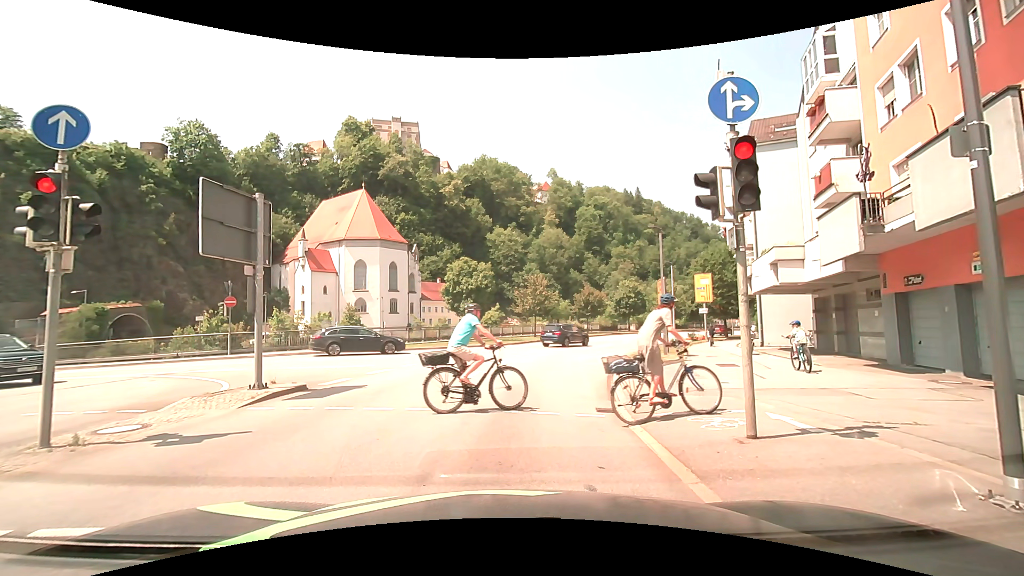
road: primary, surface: asphalt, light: Day
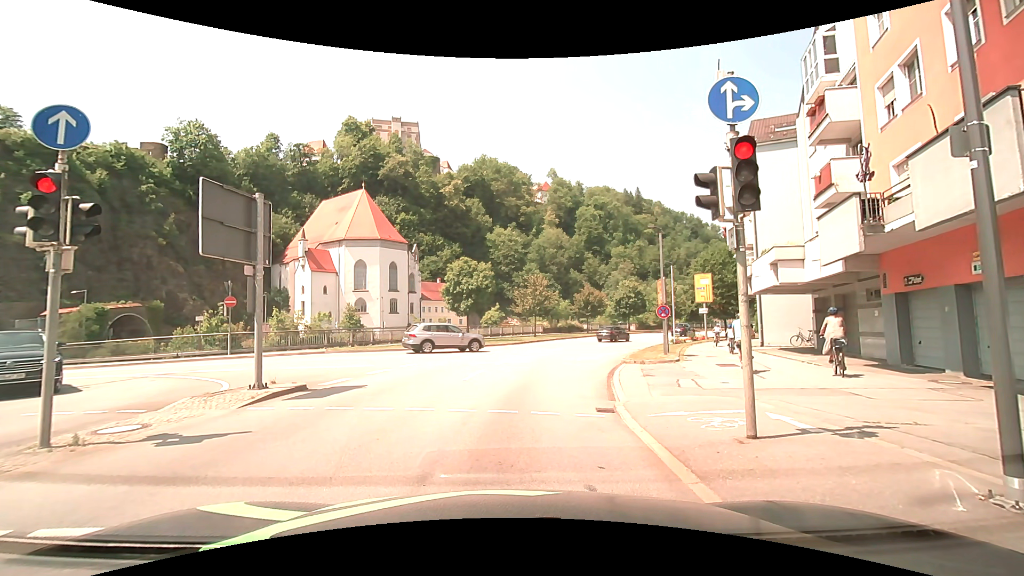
(0.0, 0.0) m; 0°
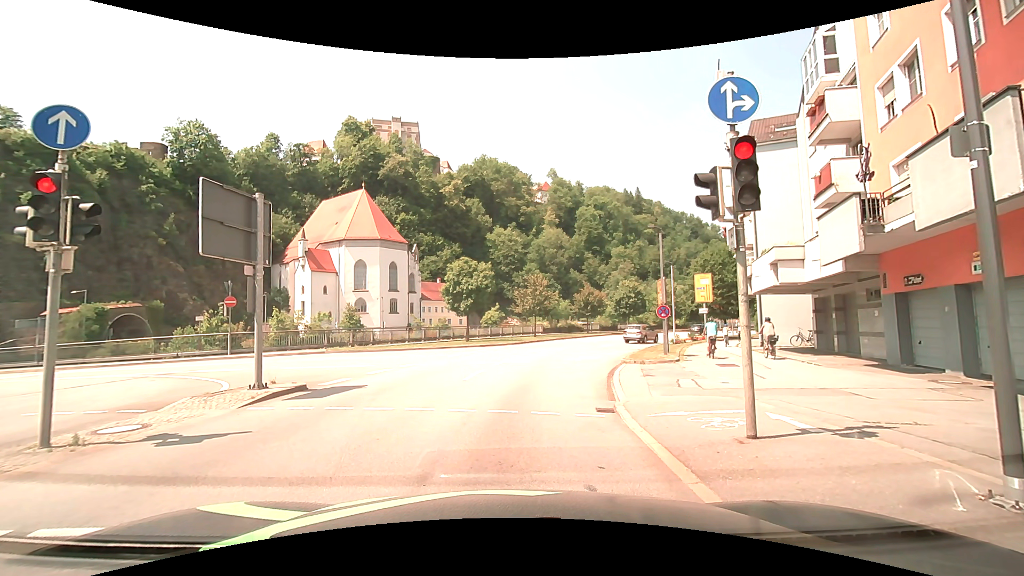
(0.0, 0.0) m; 0°
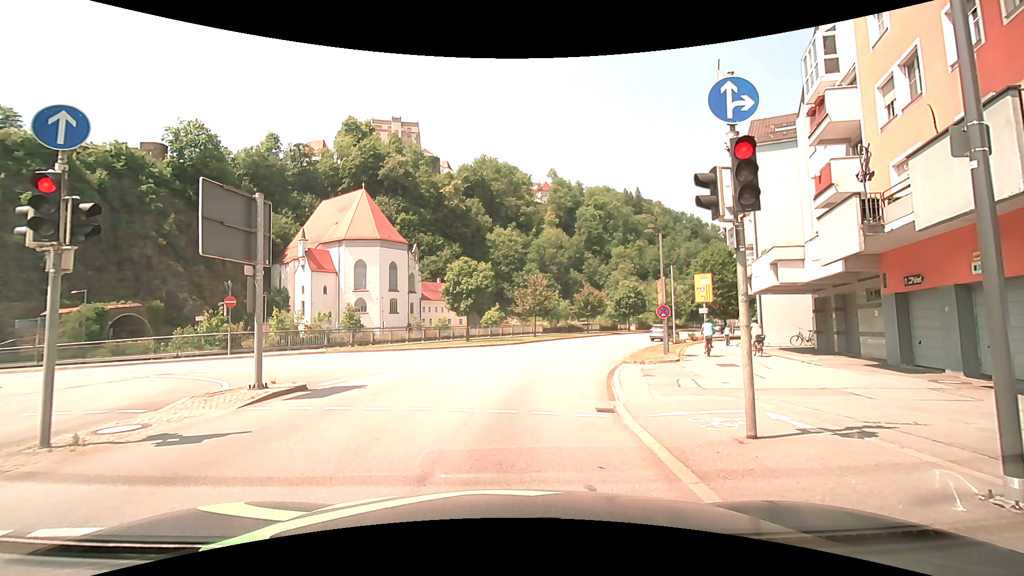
(0.0, 0.0) m; 0°
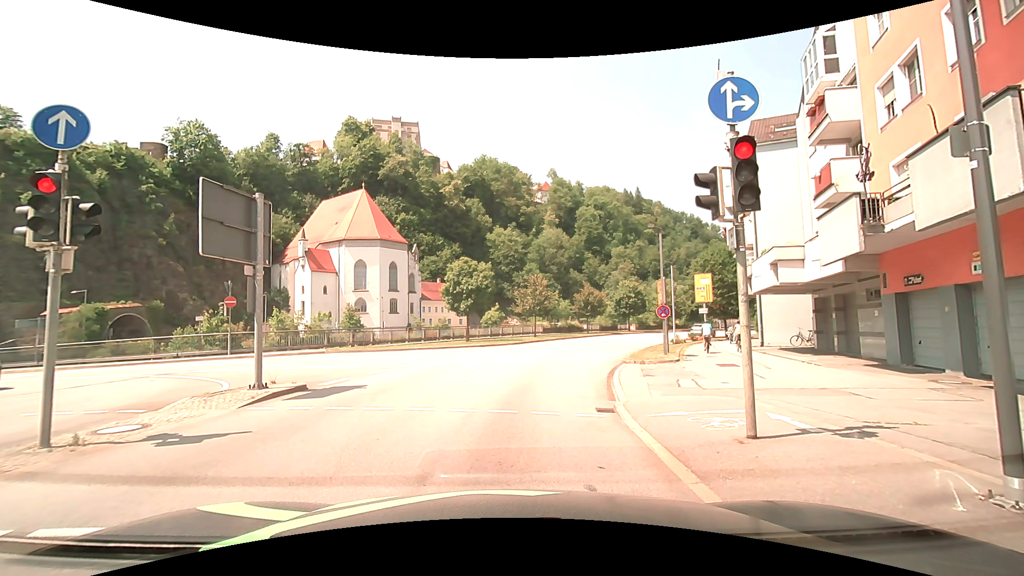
(0.0, 0.0) m; 0°
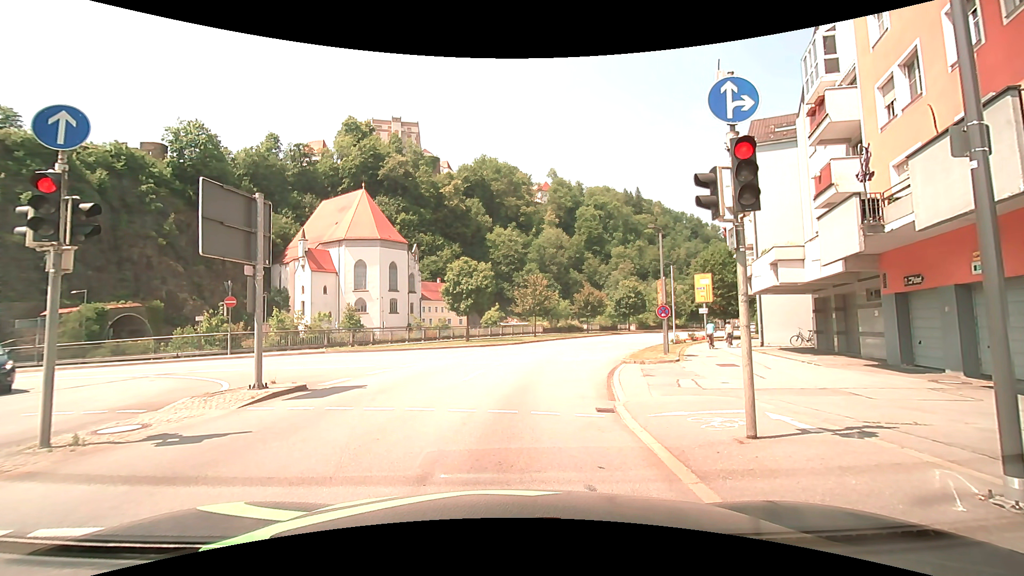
(0.0, 0.0) m; 0°
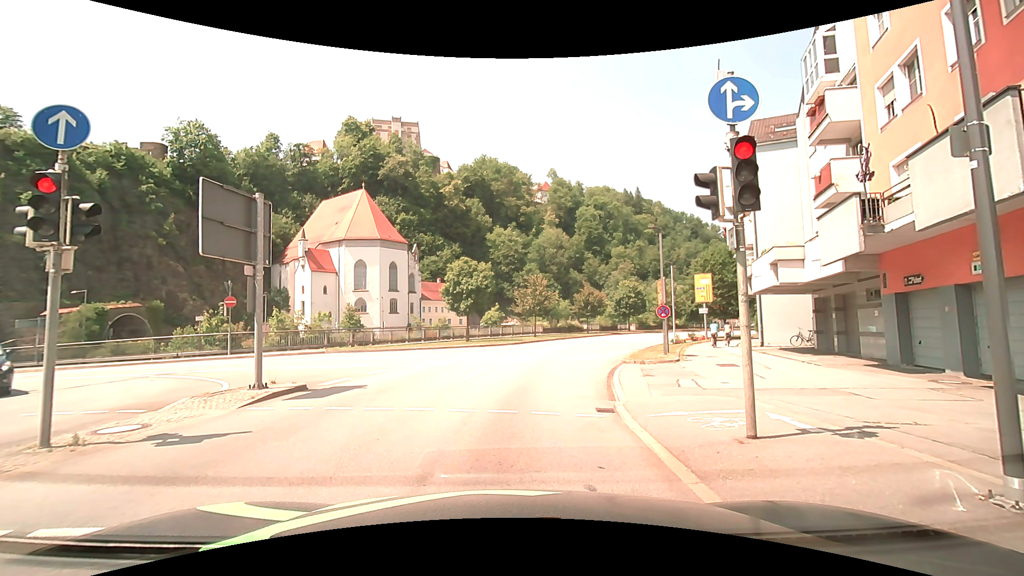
(0.0, 0.0) m; 0°
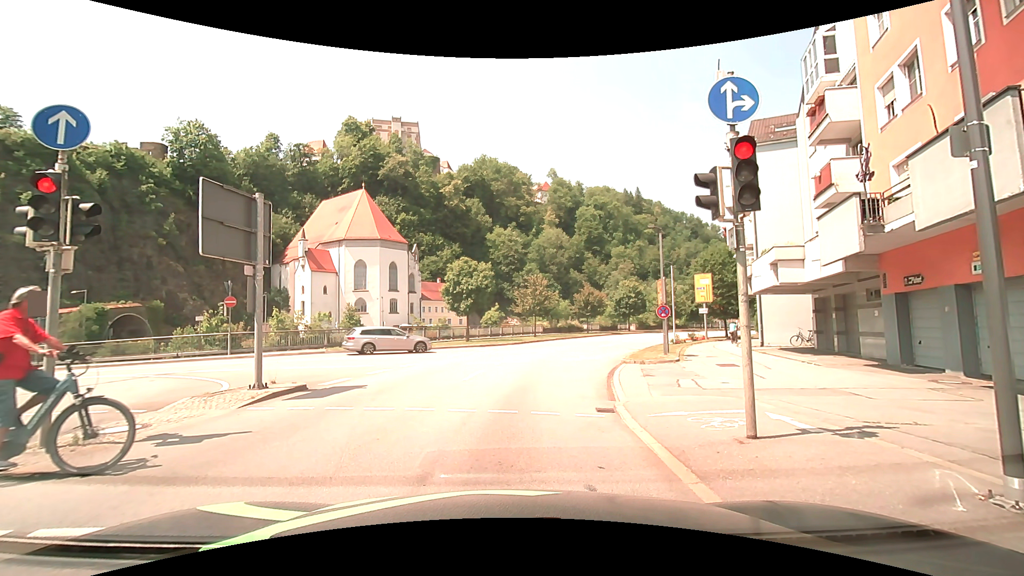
(0.0, 0.0) m; 0°
